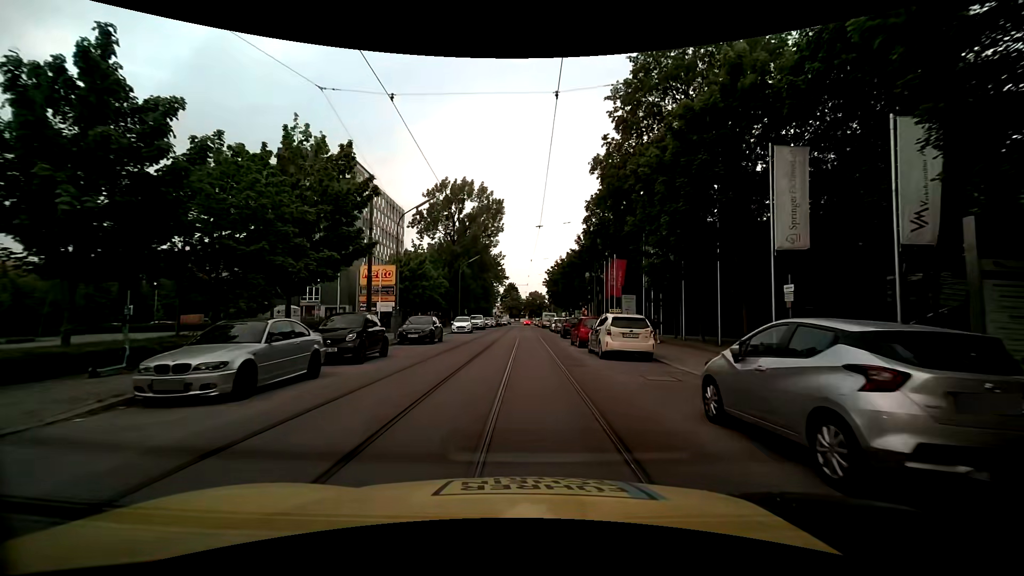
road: residential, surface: asphalt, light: Day
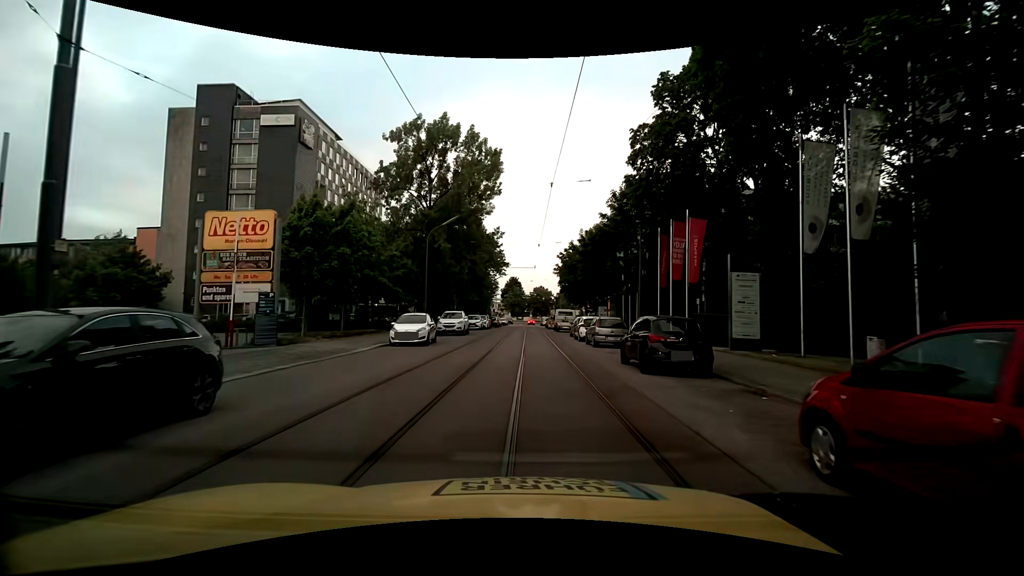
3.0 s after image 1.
(-0.2, +21.1) m; -1°
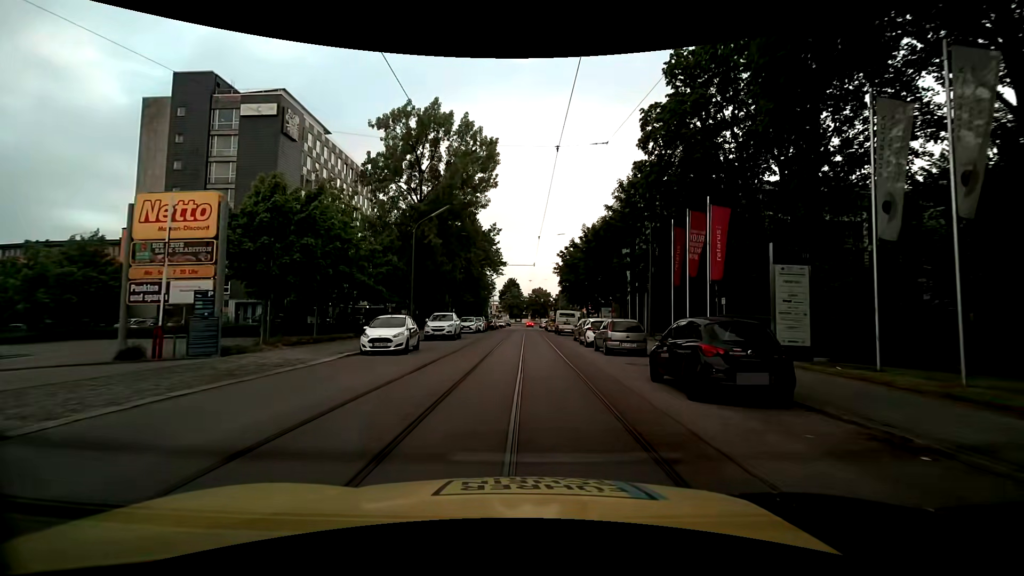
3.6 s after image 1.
(0.0, +3.7) m; 0°
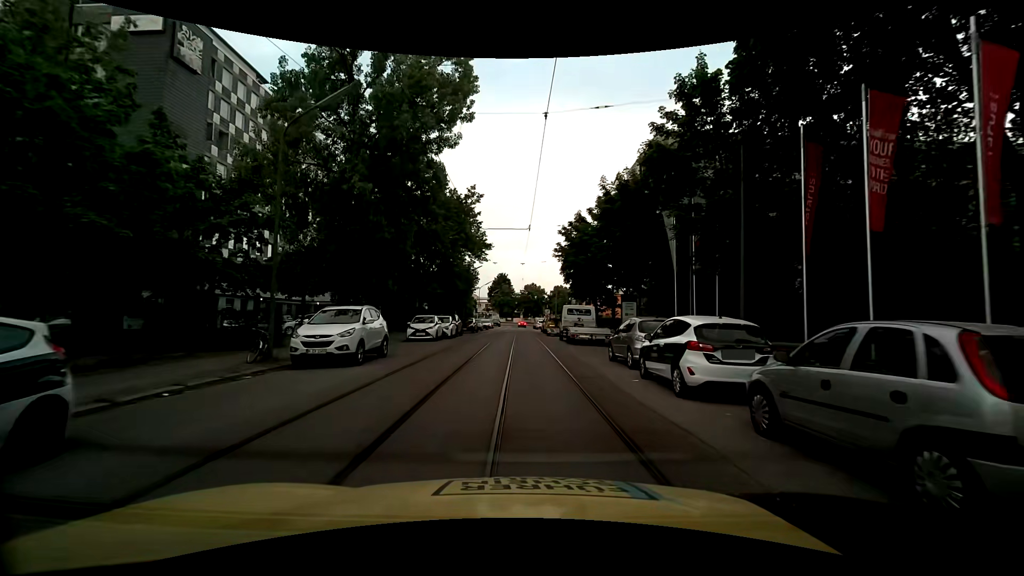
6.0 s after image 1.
(+0.3, +16.2) m; +2°
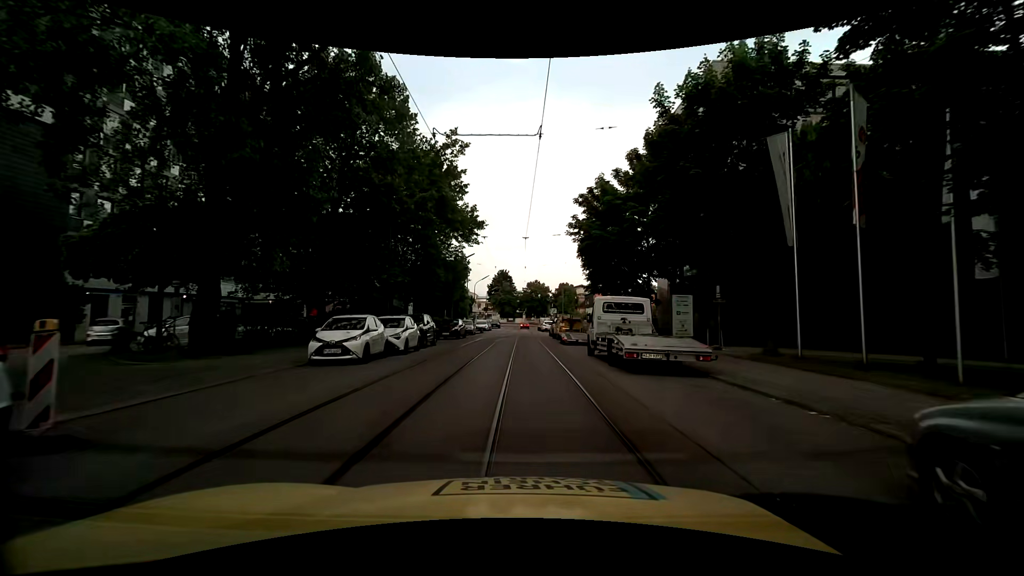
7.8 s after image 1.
(-0.1, +12.8) m; -1°
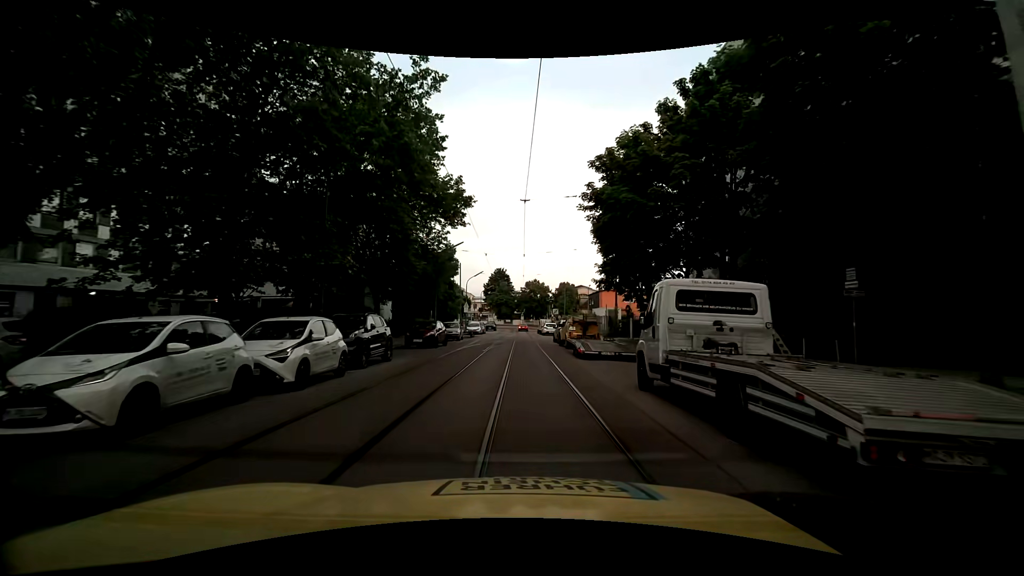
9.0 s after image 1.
(+0.1, +8.7) m; 0°
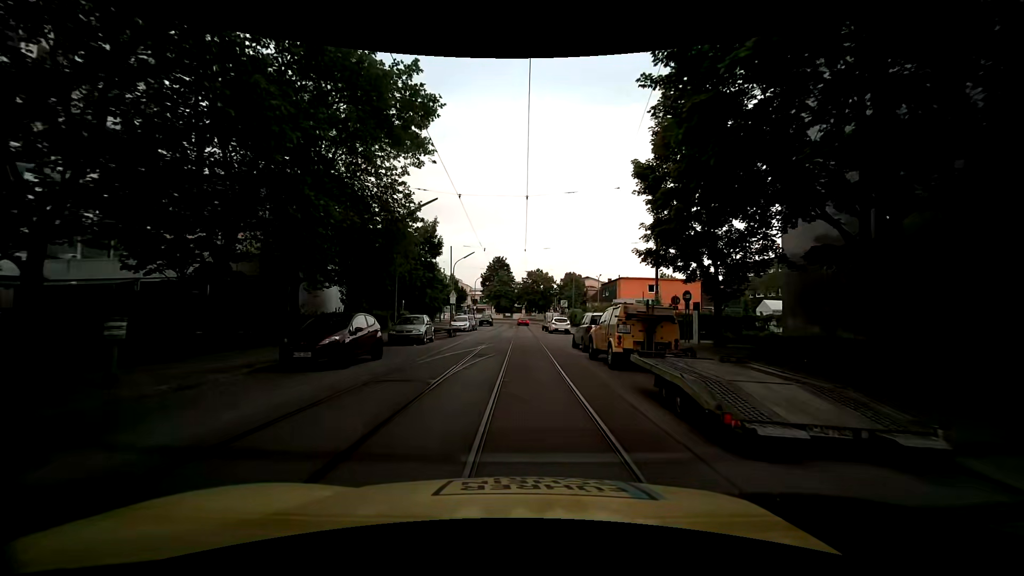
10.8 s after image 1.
(0.0, +13.8) m; -1°
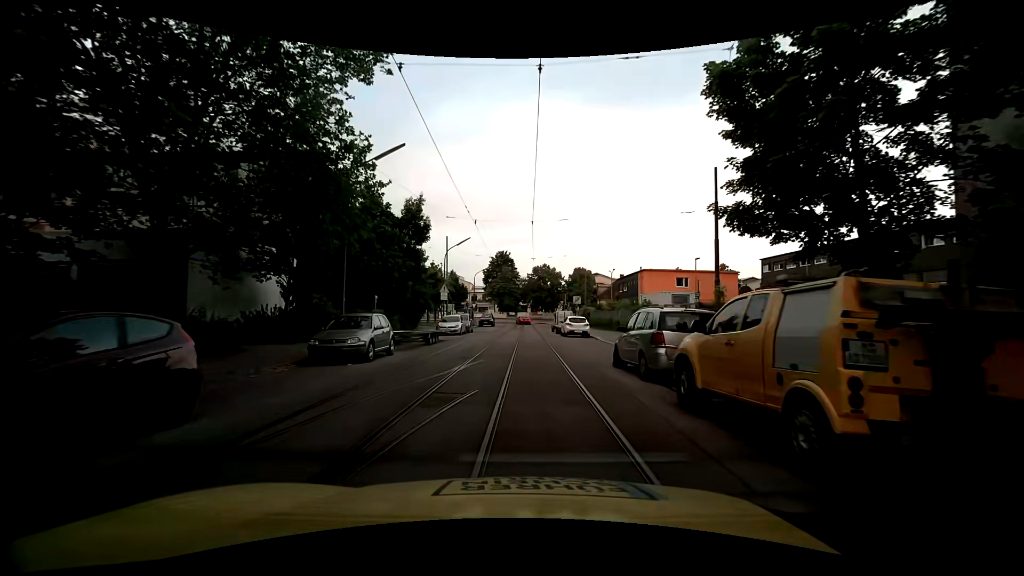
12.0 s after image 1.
(0.0, +9.3) m; 0°
(0, +10) (0, +20) (0, +30) (0, +40) (0, +50) (0, +60) (0, +70) (0, +80) (-3, +90) (-10, +97) m
